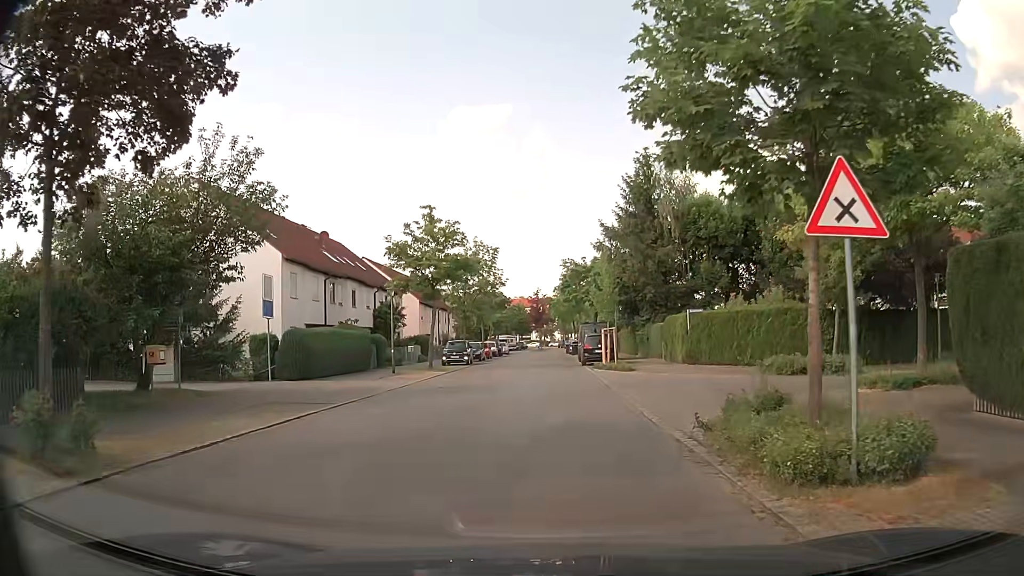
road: residential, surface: asphalt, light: Day
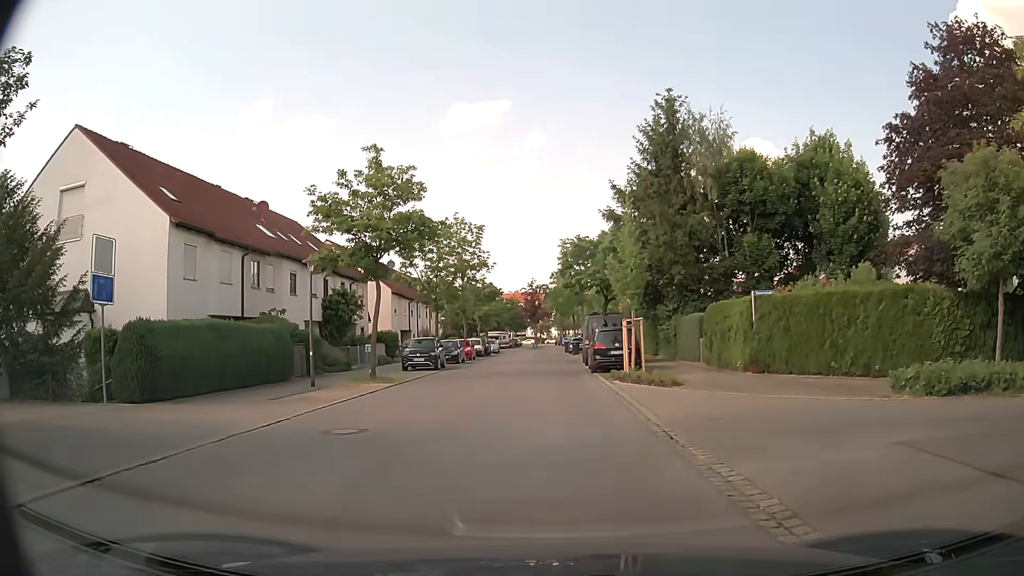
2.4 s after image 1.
(+0.1, +10.4) m; +1°
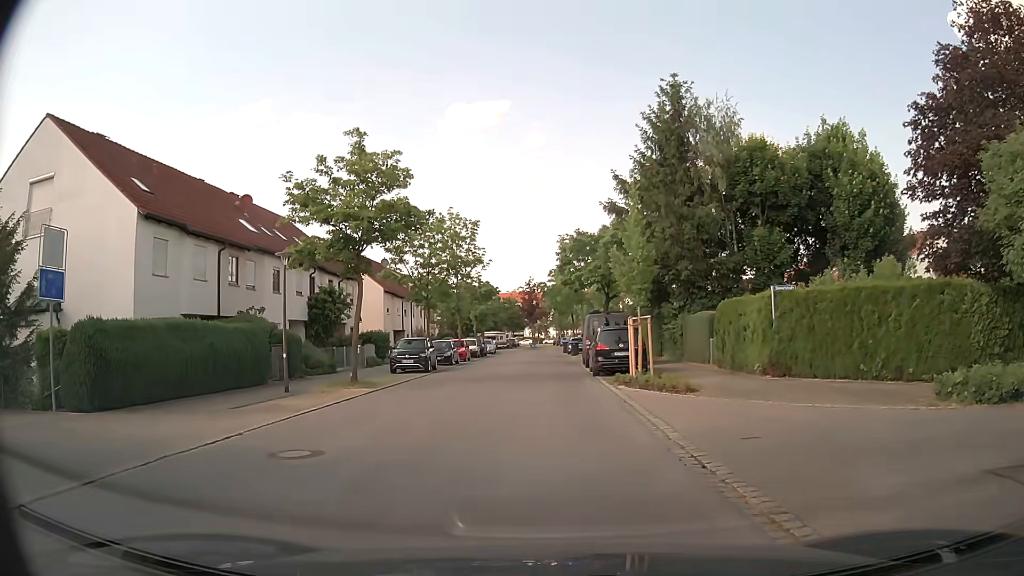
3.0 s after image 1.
(0.0, +2.0) m; -1°
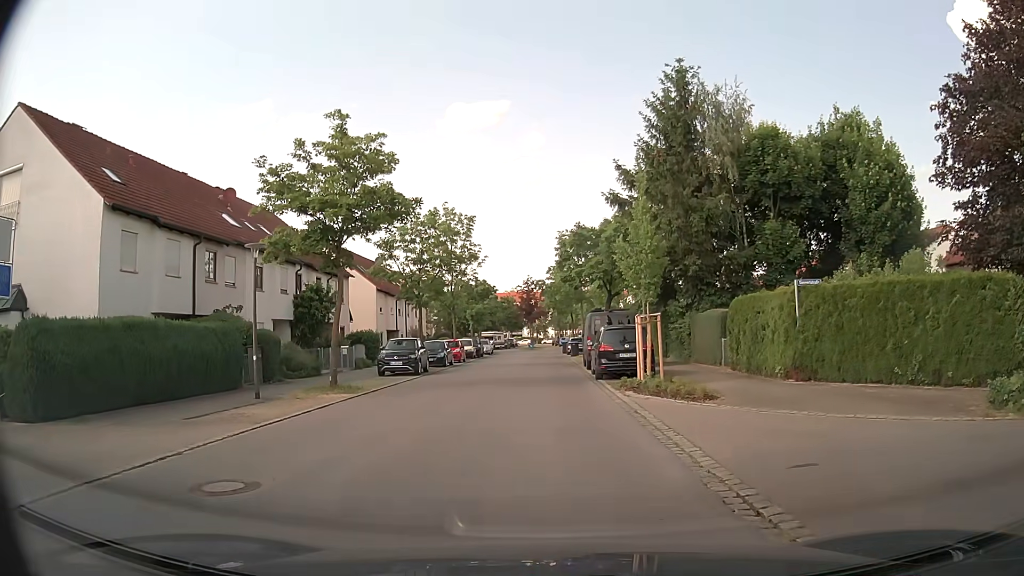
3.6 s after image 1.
(0.0, +2.0) m; +1°
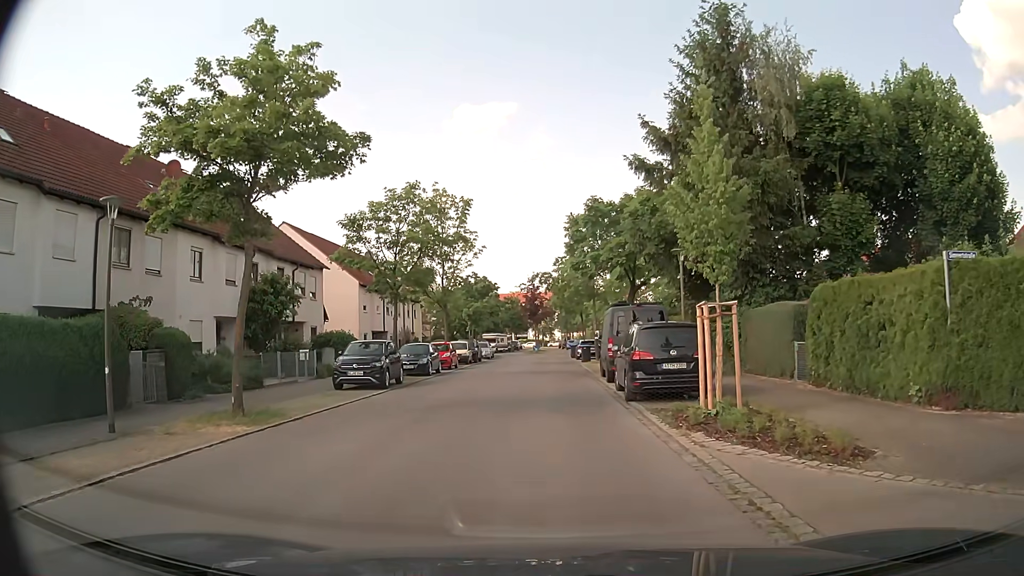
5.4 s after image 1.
(0.0, +7.0) m; 0°
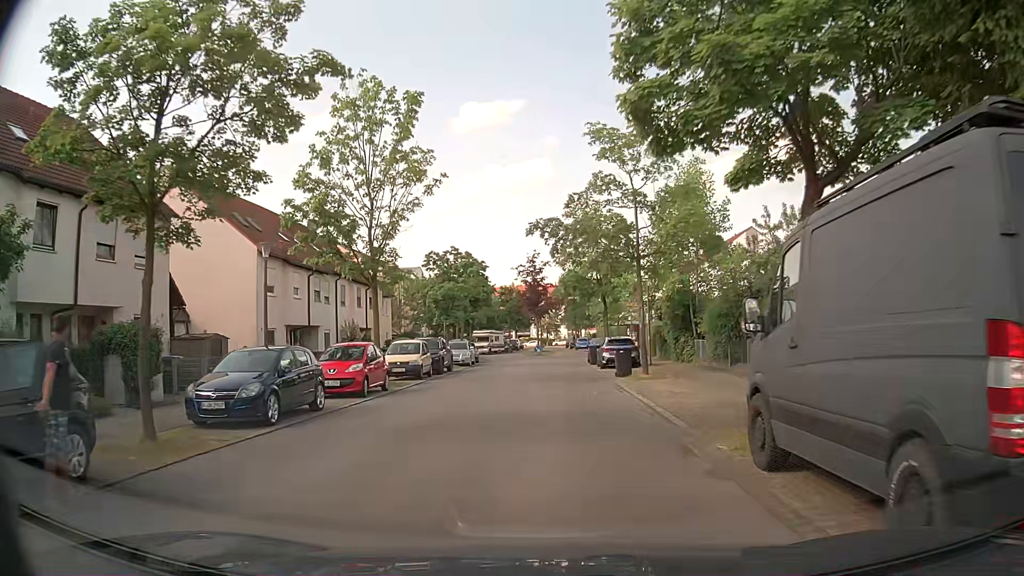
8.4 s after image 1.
(-0.1, +18.3) m; -1°
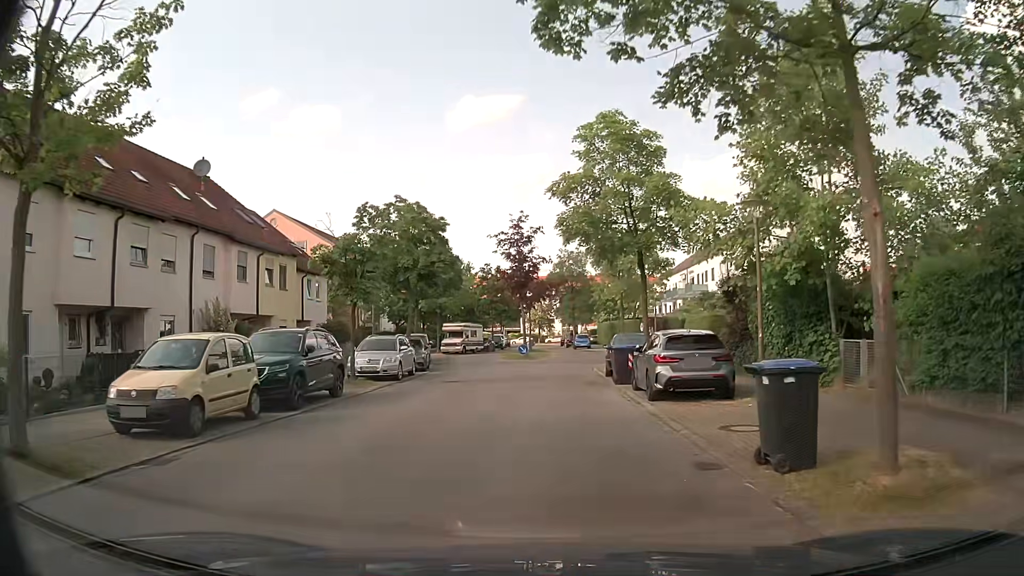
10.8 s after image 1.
(+0.3, +16.8) m; +1°
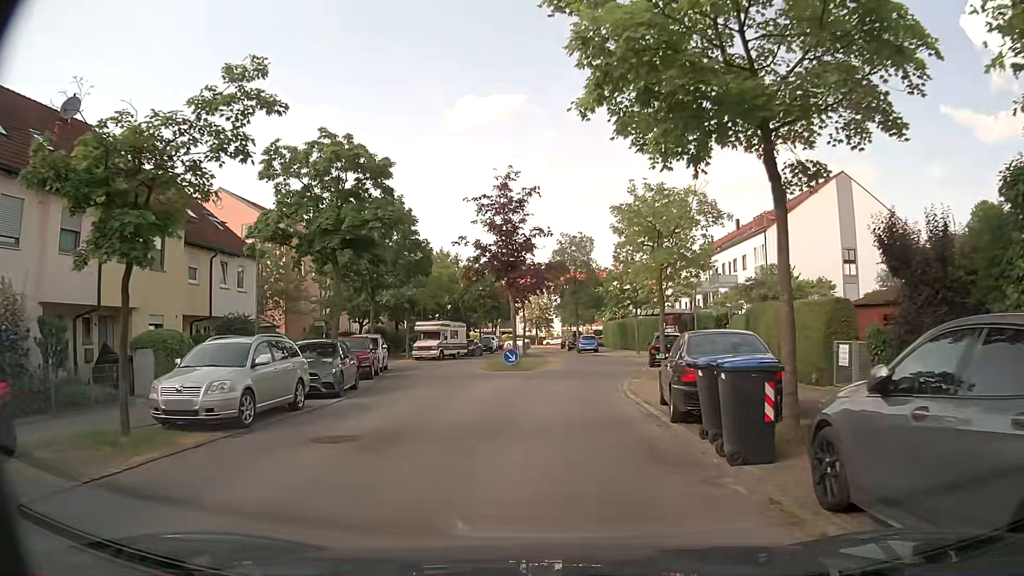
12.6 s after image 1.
(0.0, +11.7) m; 0°
(0, +10) (0, +20) (+2, +30) (+3, +40) (+2, +50) (0, +60) (0, +70) (0, +80) (0, +90) (-3, +99) m
